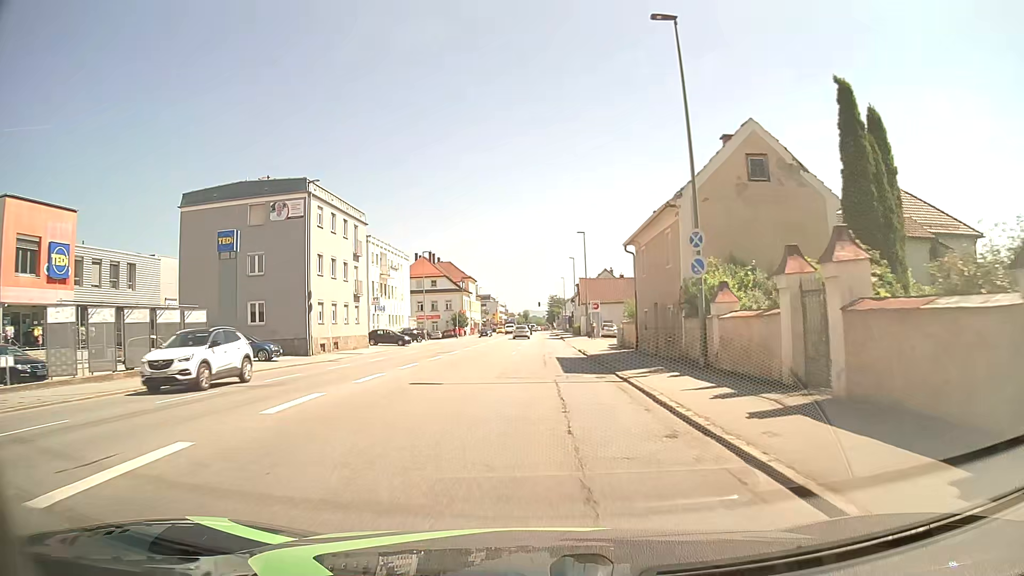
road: tertiary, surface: asphalt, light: Day
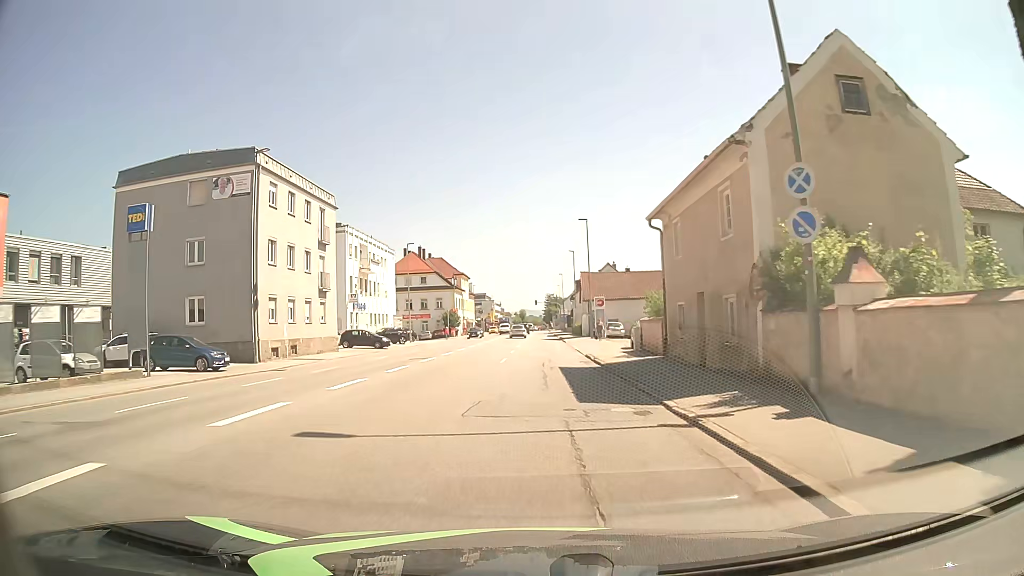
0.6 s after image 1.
(0.0, +7.6) m; 0°
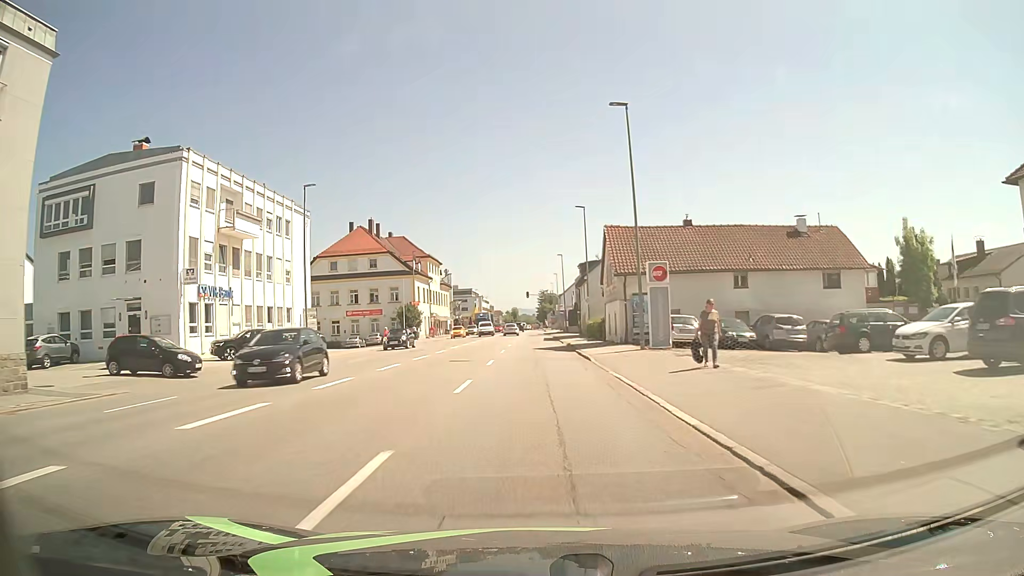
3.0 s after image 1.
(+0.2, +30.3) m; +1°
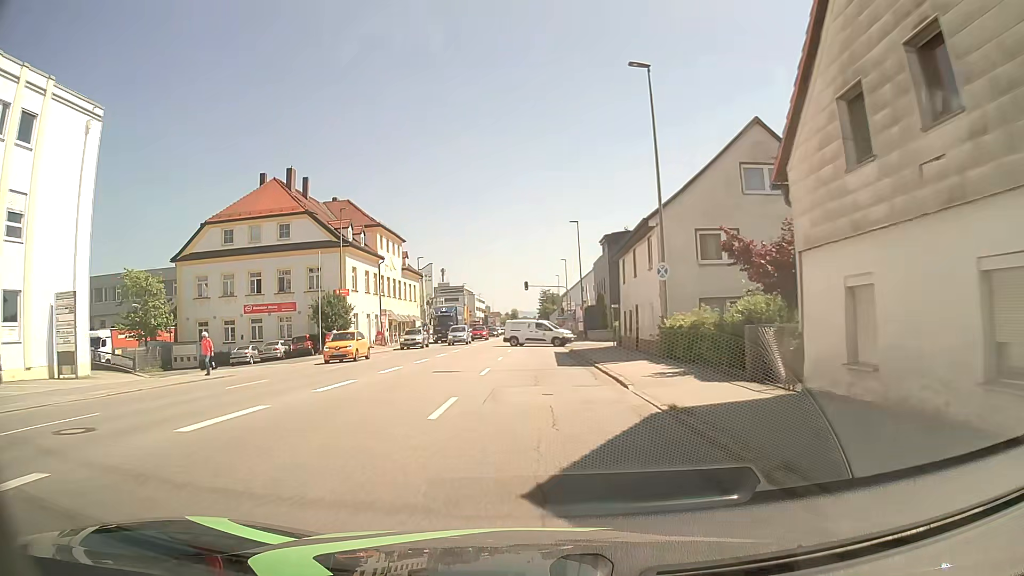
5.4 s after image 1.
(-0.2, +30.4) m; 0°
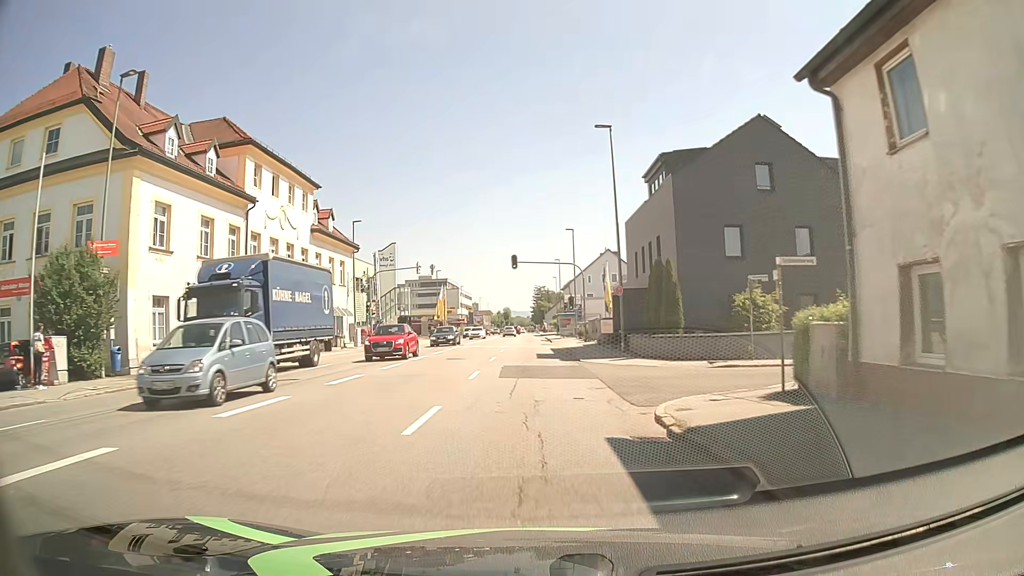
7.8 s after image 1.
(0.0, +28.5) m; 0°
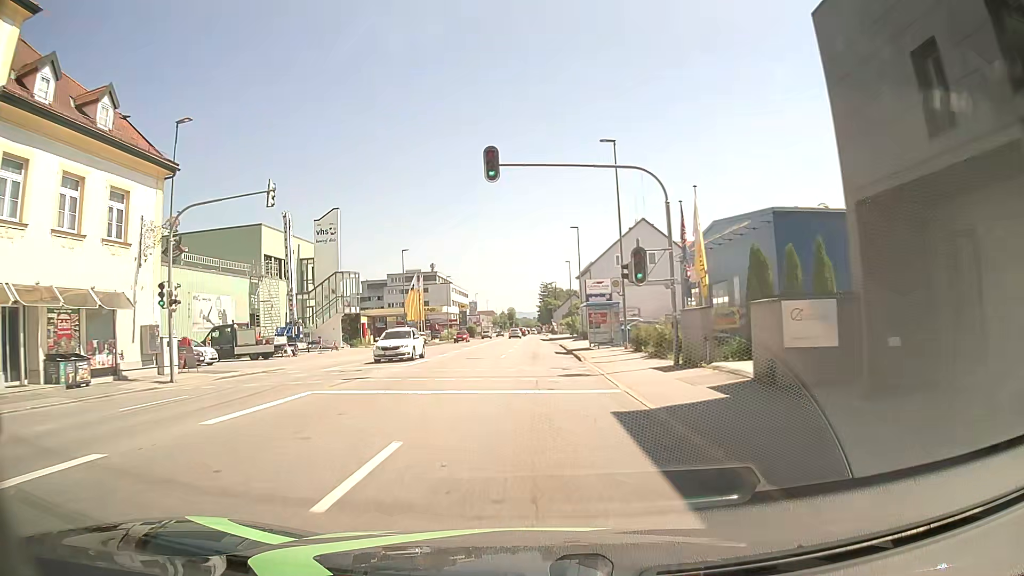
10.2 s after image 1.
(+0.1, +30.5) m; 0°
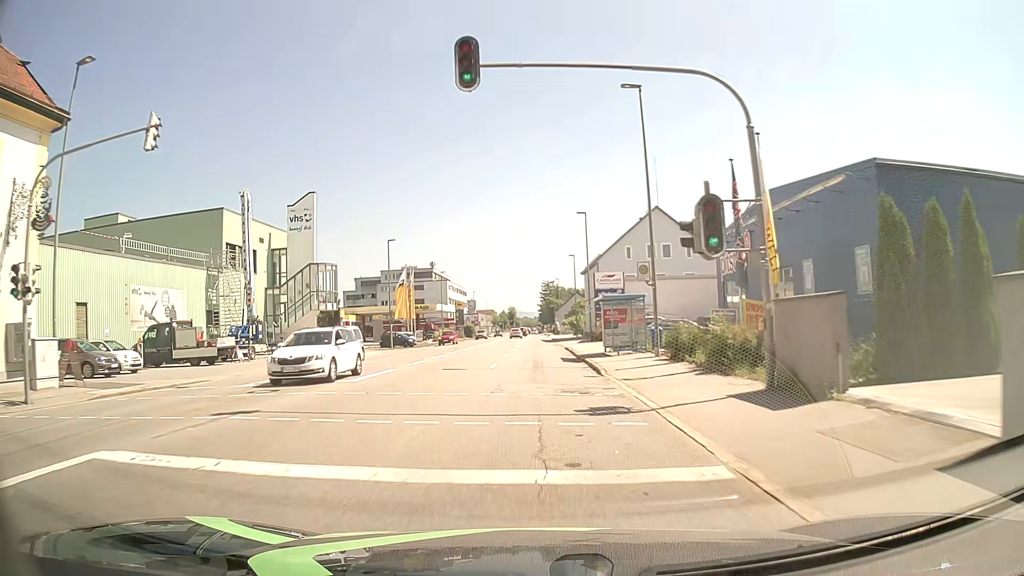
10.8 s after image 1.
(0.0, +7.8) m; 0°
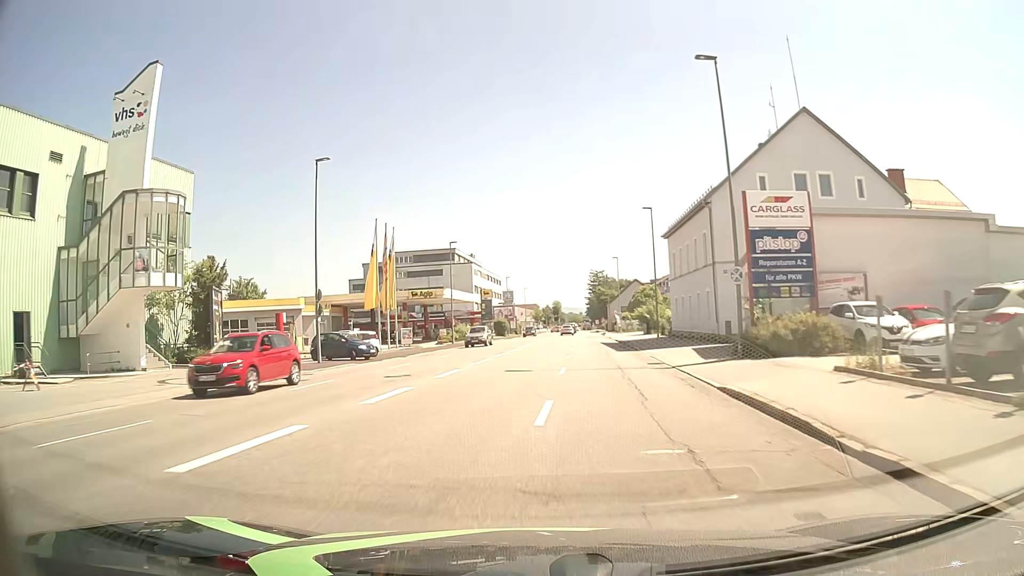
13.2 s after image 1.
(-0.7, +31.7) m; -4°
(0, +10) (0, +20) (0, +30) (+1, +40) (+2, +50) (+2, +60) (+3, +70) (+4, +80) (+4, +90) (+5, +100) m
